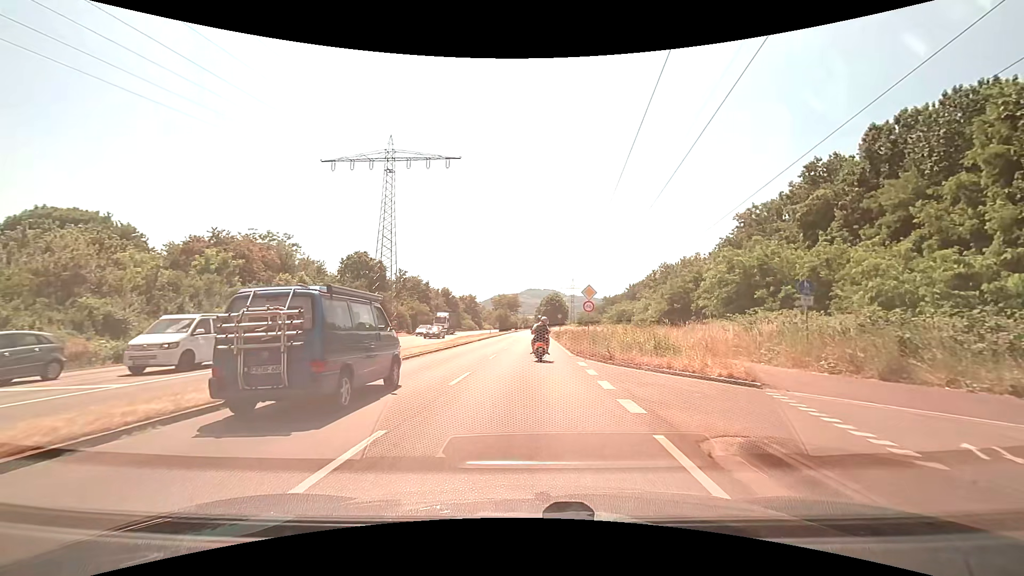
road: primary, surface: asphalt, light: Day
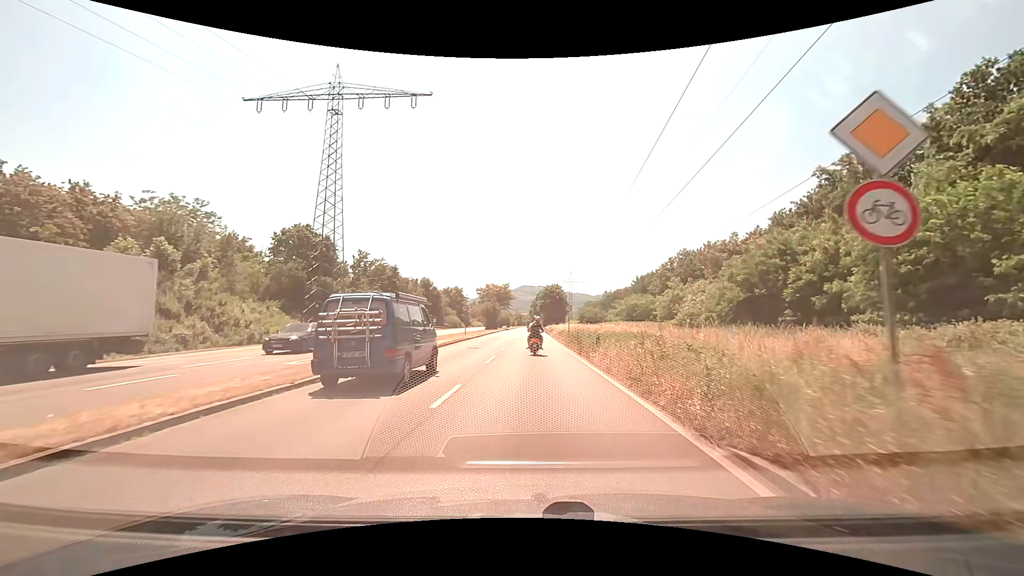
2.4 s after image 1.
(+0.1, +21.7) m; +1°
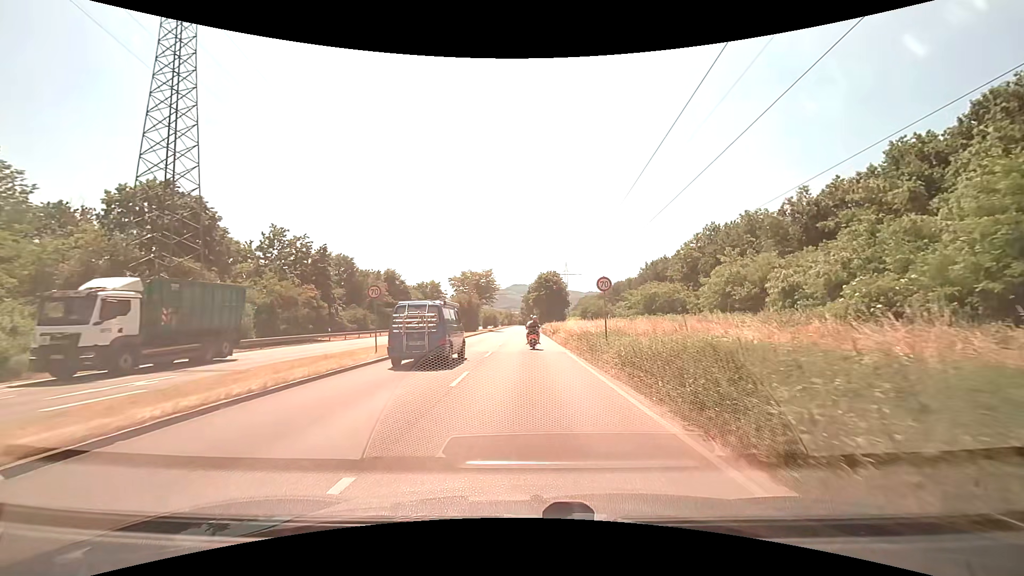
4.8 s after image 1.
(+0.1, +24.6) m; +1°
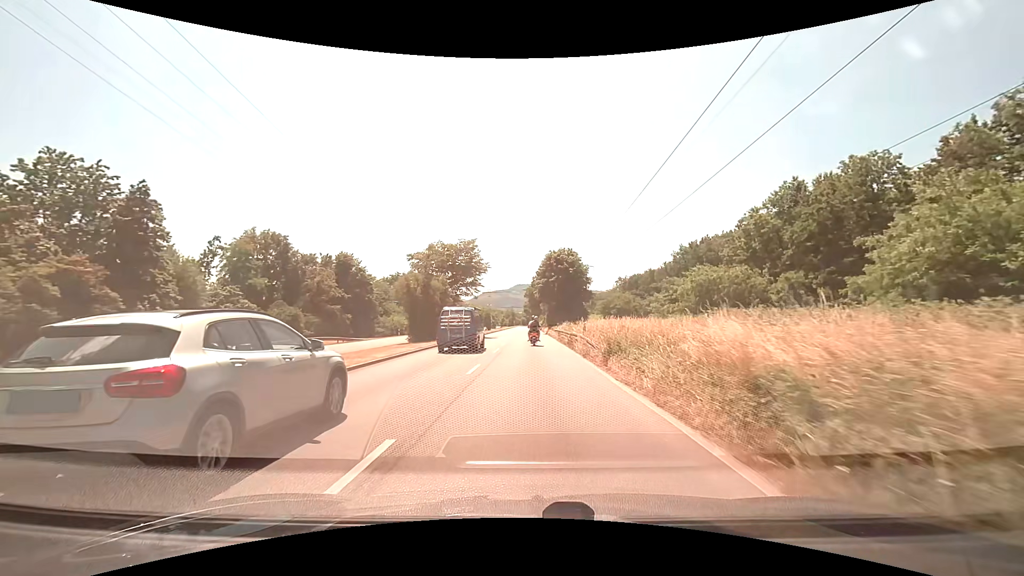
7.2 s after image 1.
(-0.2, +27.4) m; -1°
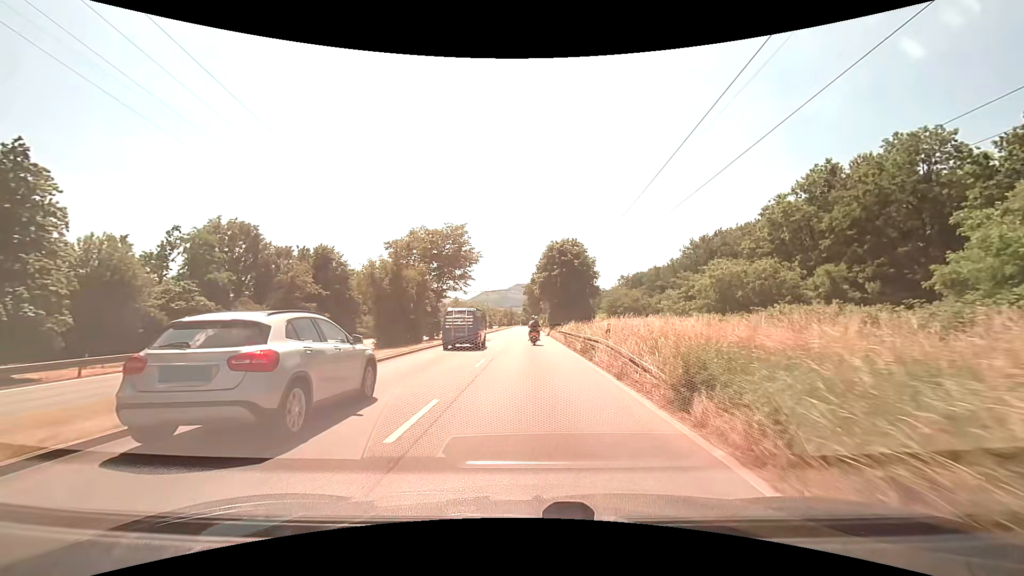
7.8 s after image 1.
(0.0, +7.3) m; 0°
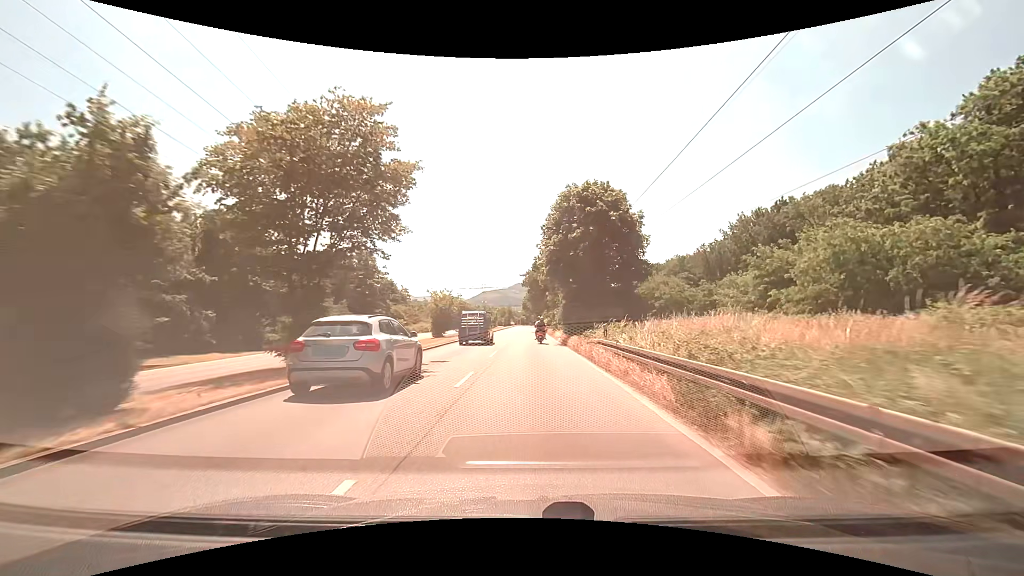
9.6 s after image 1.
(+0.1, +22.6) m; 0°
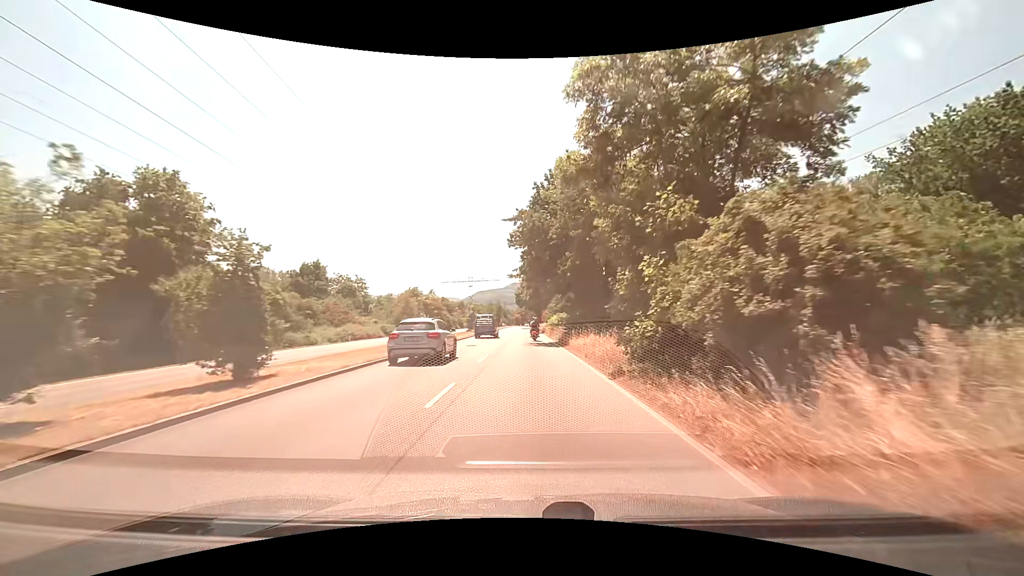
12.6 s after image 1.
(+0.1, +38.5) m; +1°
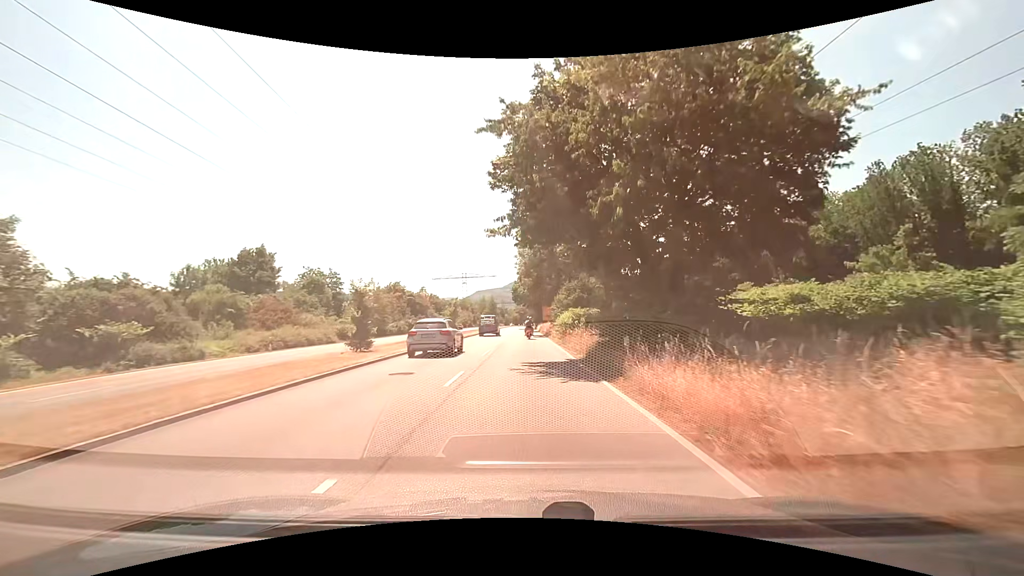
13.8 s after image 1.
(0.0, +15.7) m; 0°
(0, +10) (0, +20) (0, +30) (0, +40) (0, +50) (0, +60) (-1, +70) (-1, +80) (-1, +90) (-1, +100) m
